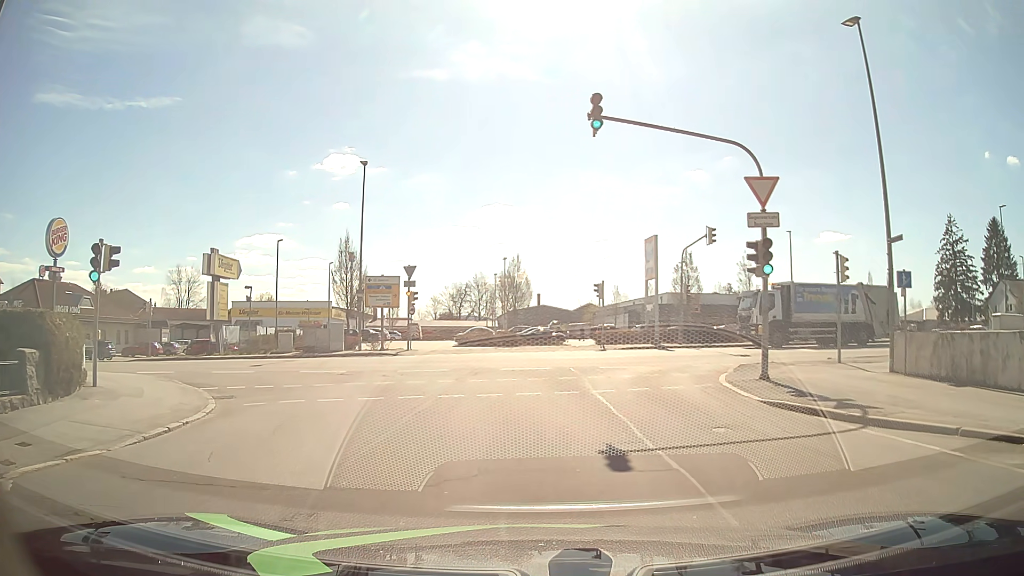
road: residential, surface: asphalt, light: Day
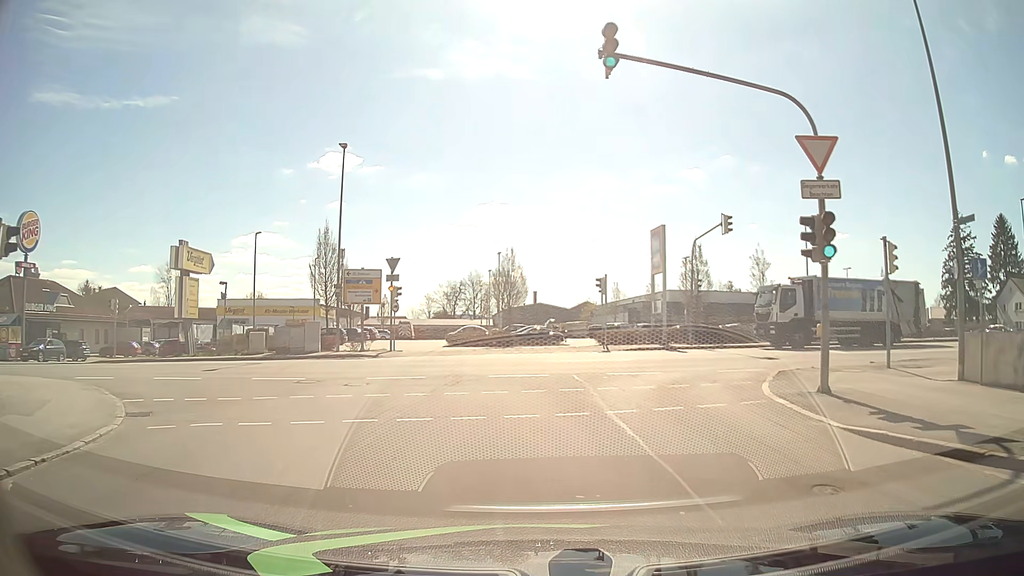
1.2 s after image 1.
(0.0, +3.8) m; 0°
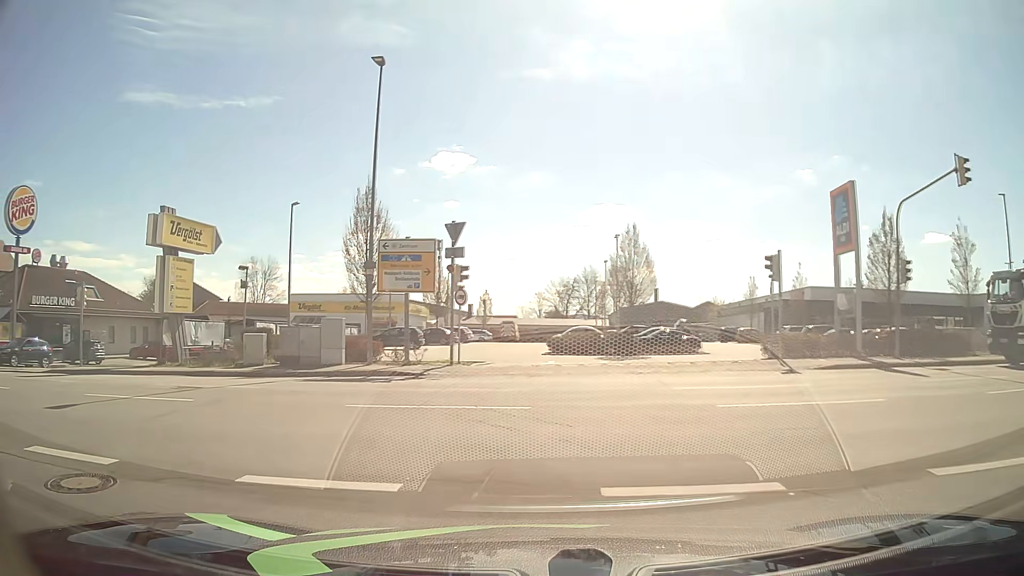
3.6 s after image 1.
(-0.4, +12.1) m; -9°
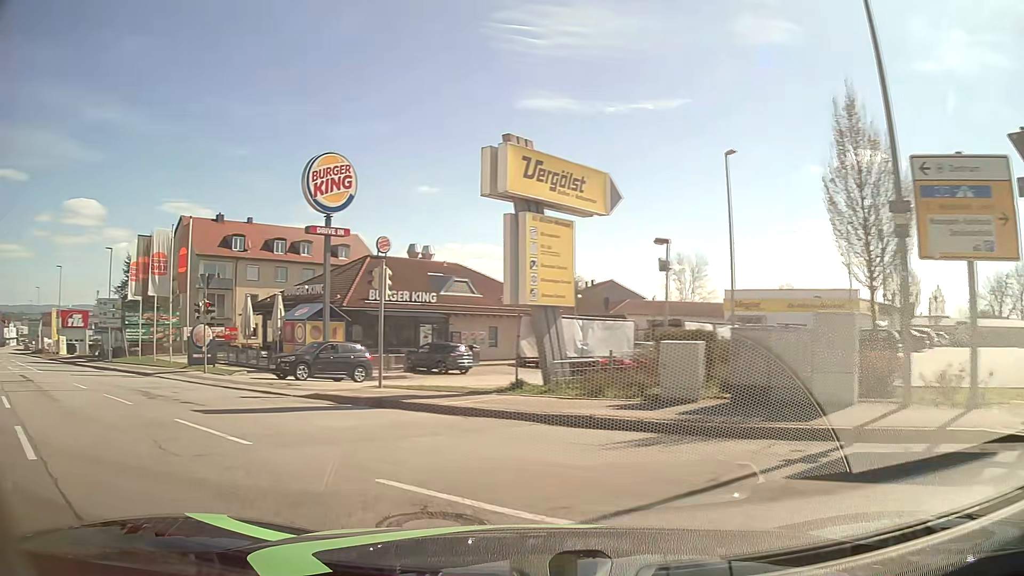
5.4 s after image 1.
(-3.2, +10.7) m; -36°
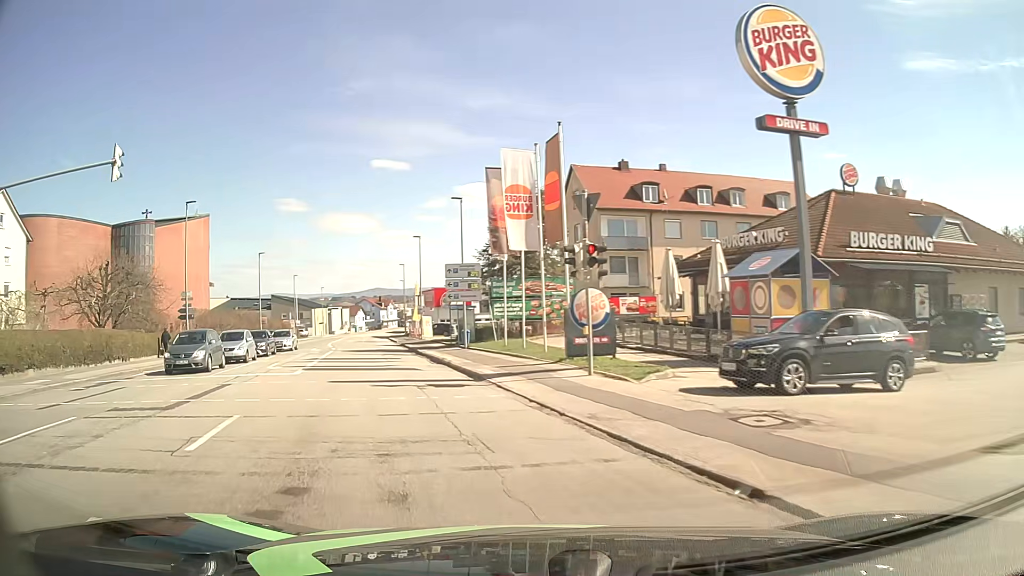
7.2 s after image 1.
(-4.7, +13.1) m; -36°
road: tertiary
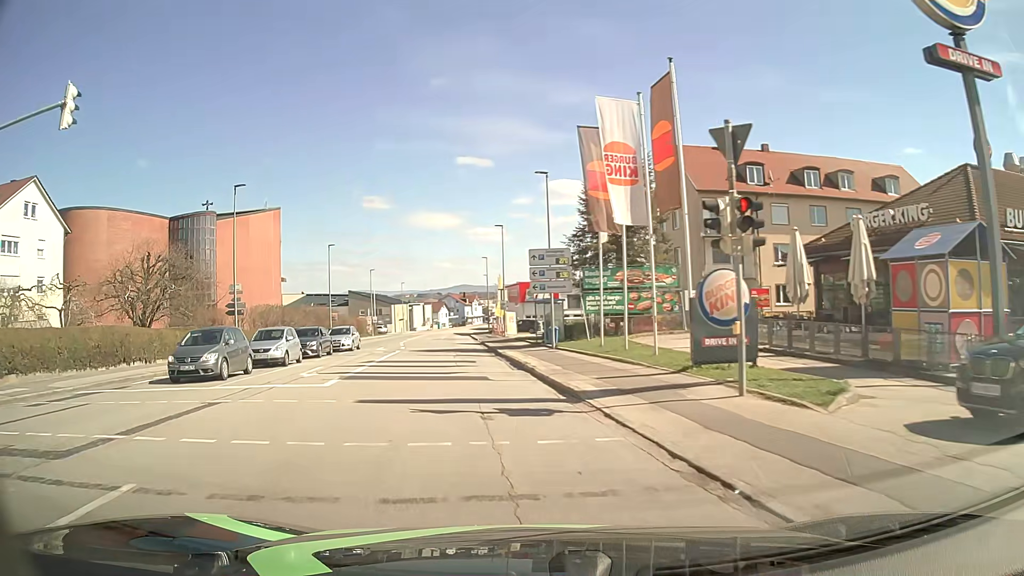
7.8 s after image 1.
(-0.4, +5.4) m; -8°
(-1, +10) (-2, +20) (-3, +30) (-5, +40) (-6, +50) (-7, +60) (-9, +69) (-10, +79) (-11, +89) (-12, +99) m
